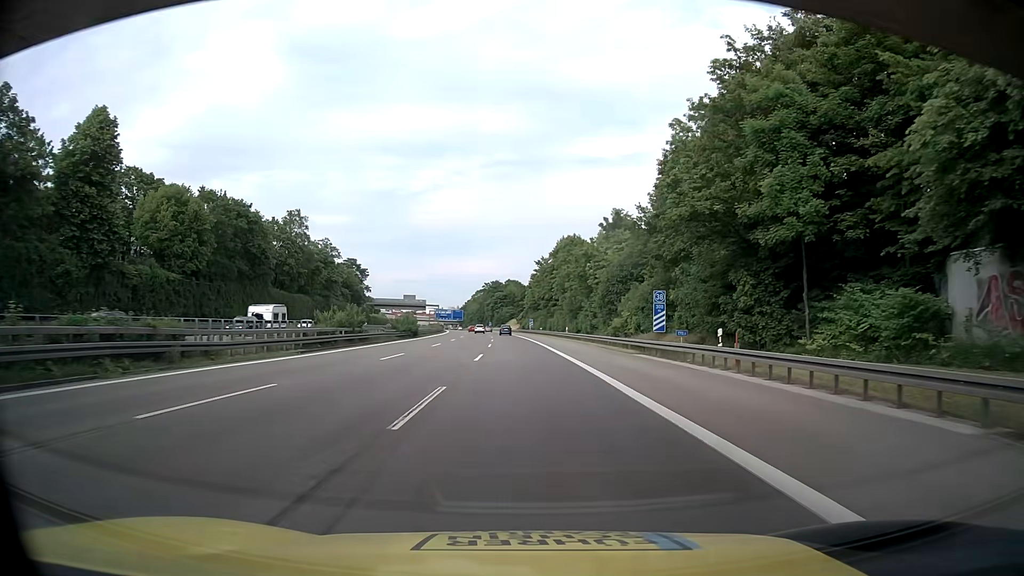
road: motorway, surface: asphalt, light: Day
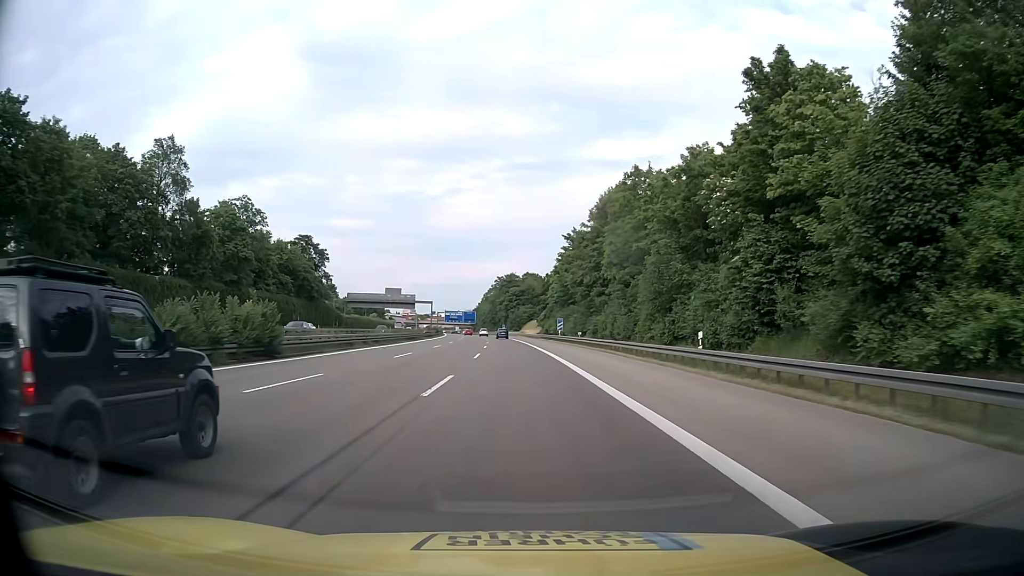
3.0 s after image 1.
(-0.9, +49.9) m; -2°
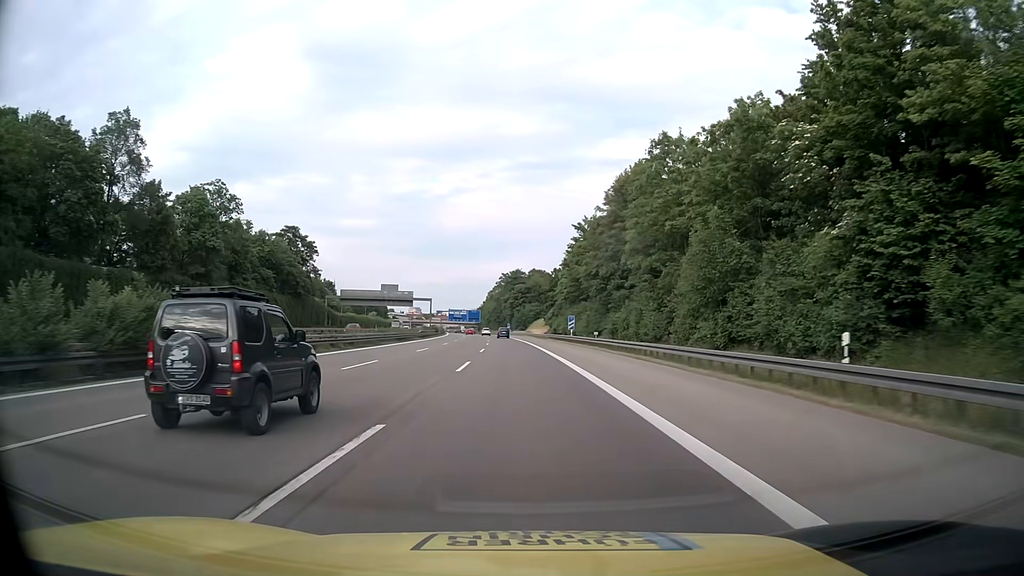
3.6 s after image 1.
(-0.1, +10.3) m; -1°
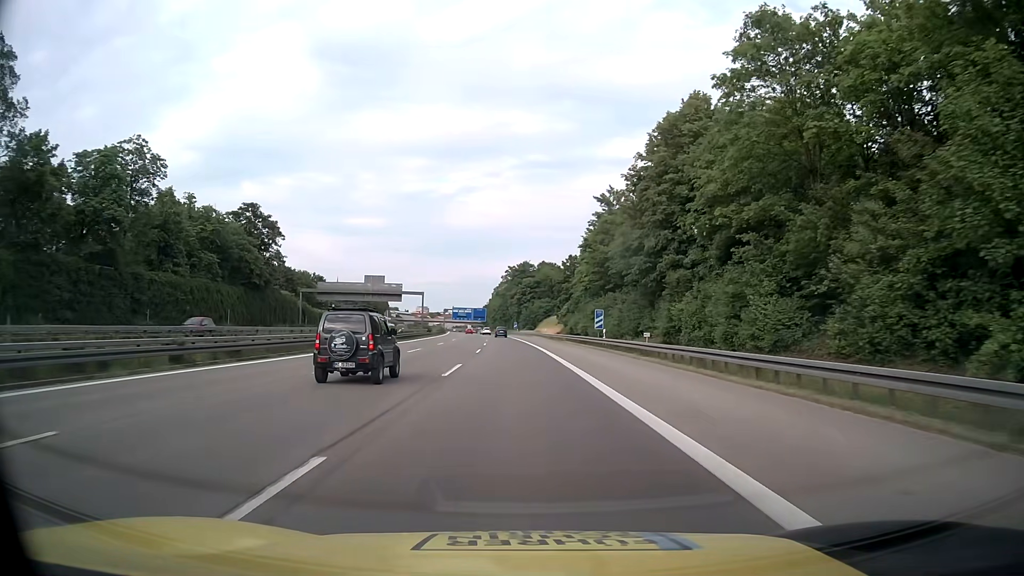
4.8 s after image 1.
(-0.1, +20.9) m; -1°
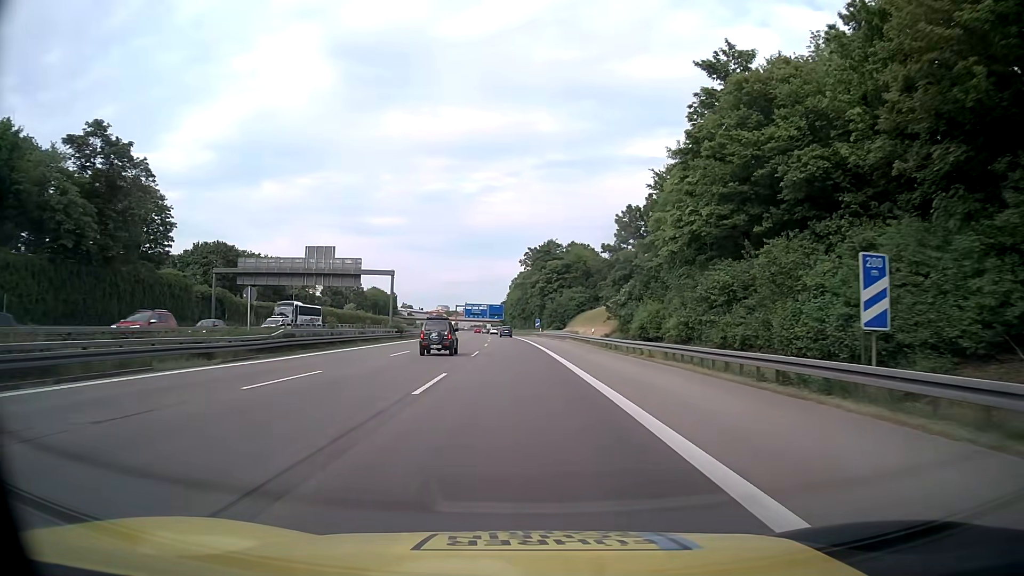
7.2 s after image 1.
(-0.5, +41.5) m; -1°
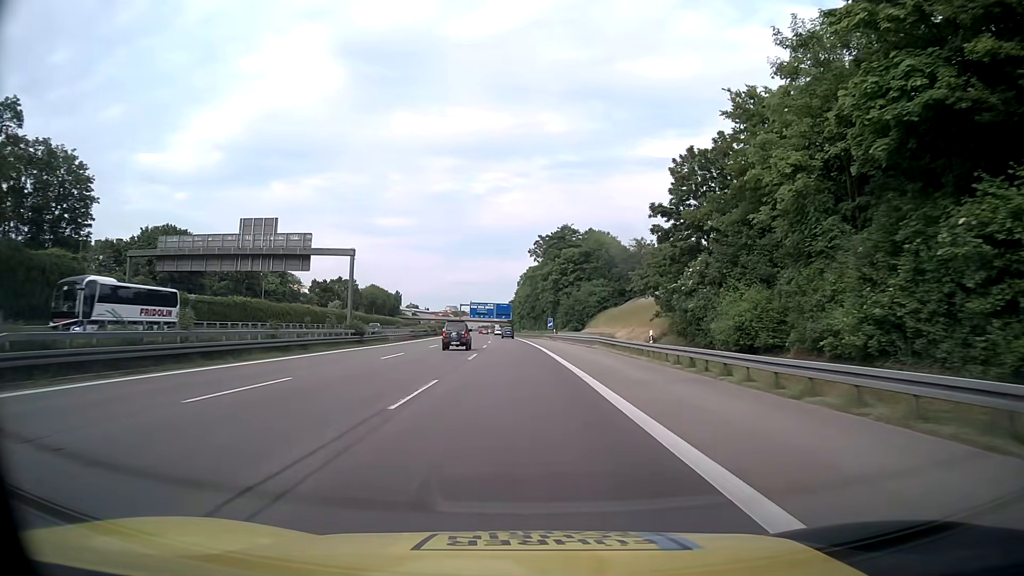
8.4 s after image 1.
(-0.2, +20.6) m; -1°
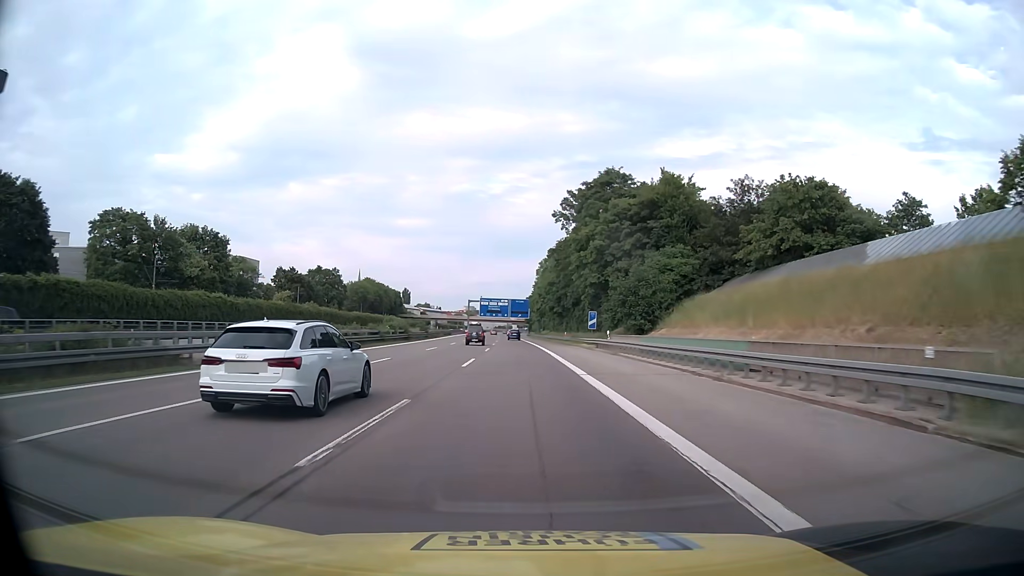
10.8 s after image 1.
(-0.5, +41.1) m; -1°
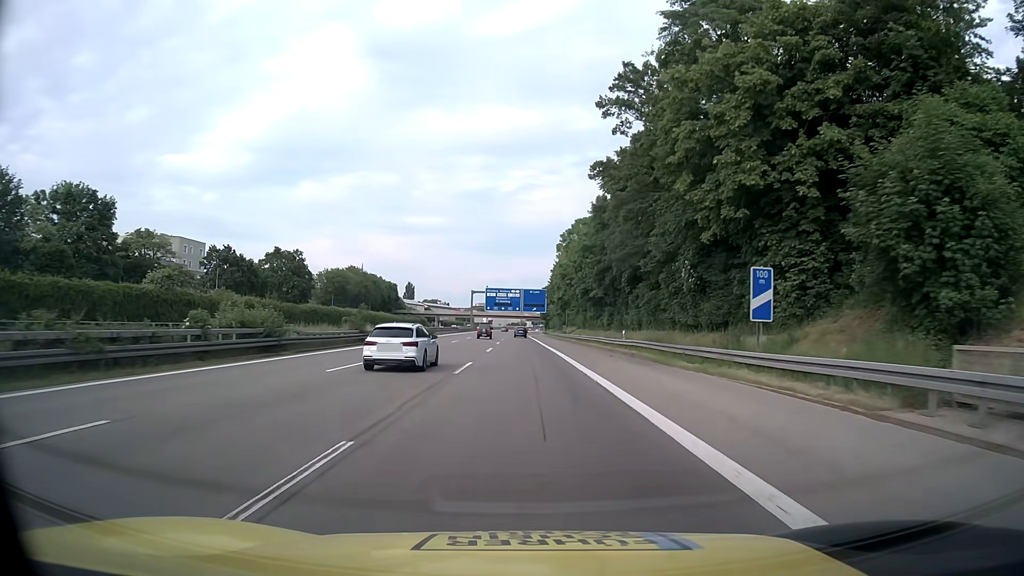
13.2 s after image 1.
(-0.4, +41.0) m; -1°
(0, +10) (0, +20) (0, +30) (0, +40) (0, +50) (0, +60) (0, +70) (-1, +80) (-1, +90) (-1, +100) m
